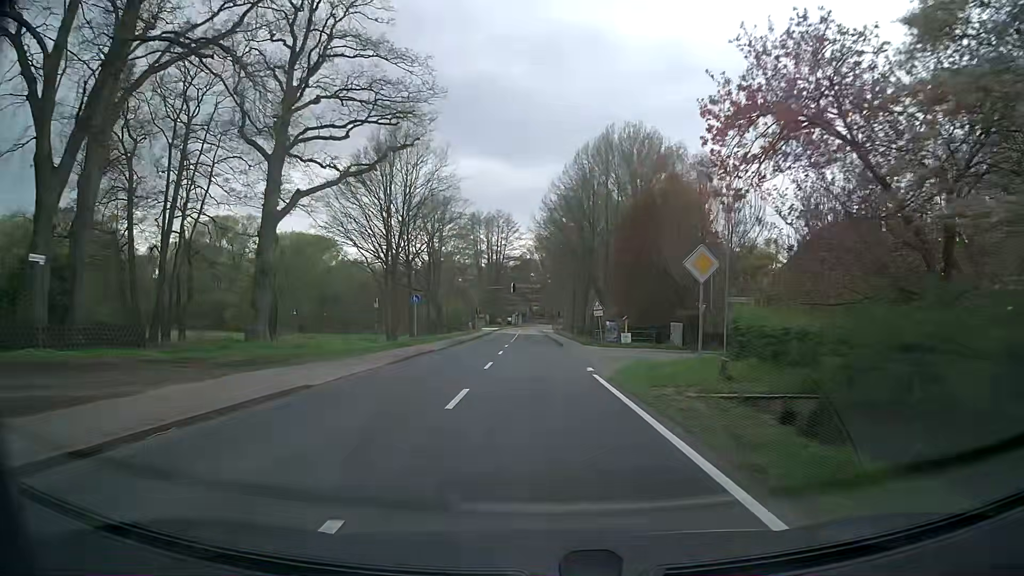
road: secondary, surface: asphalt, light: Day
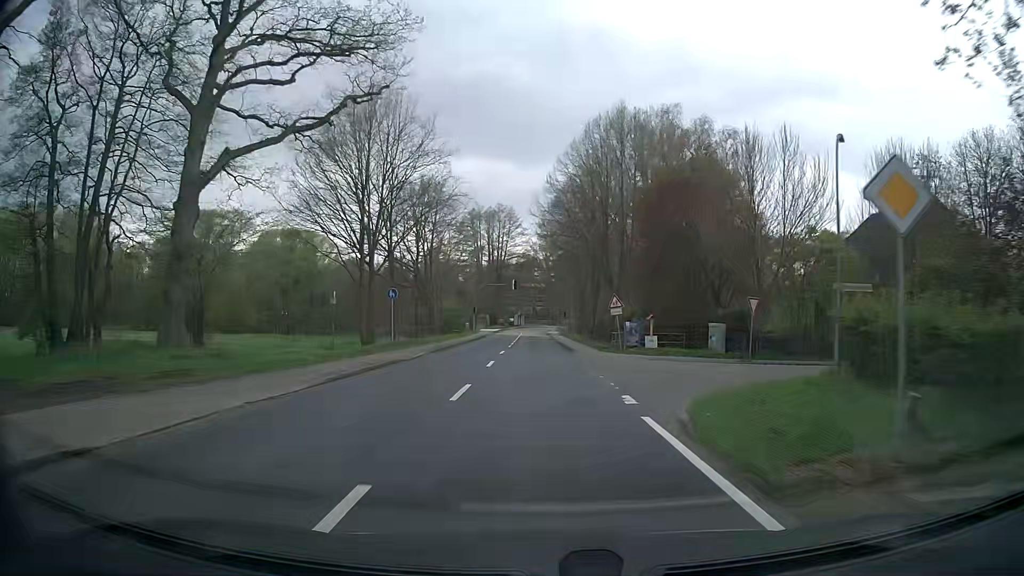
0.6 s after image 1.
(0.0, +8.2) m; -1°
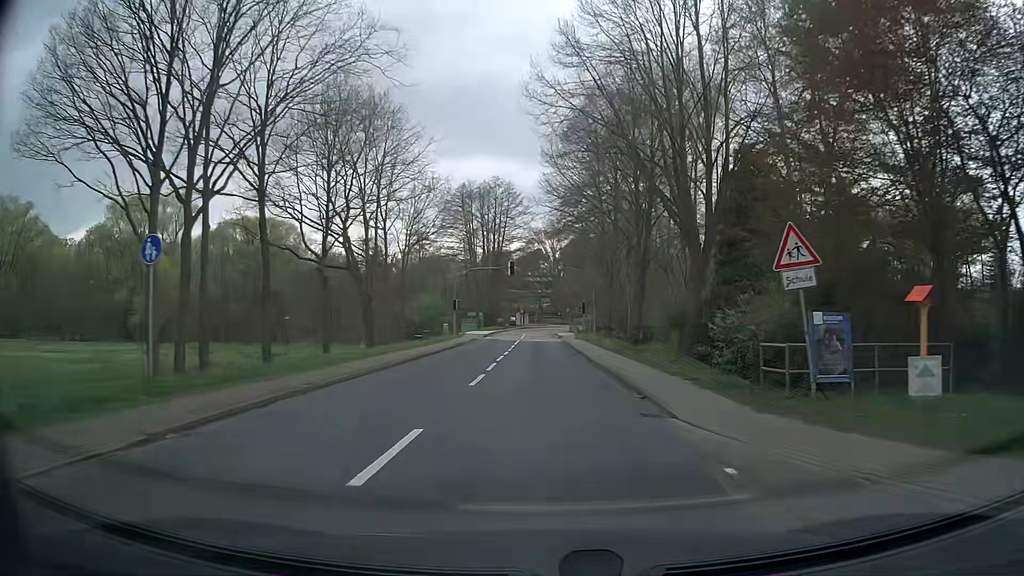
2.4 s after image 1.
(-0.1, +24.5) m; 0°
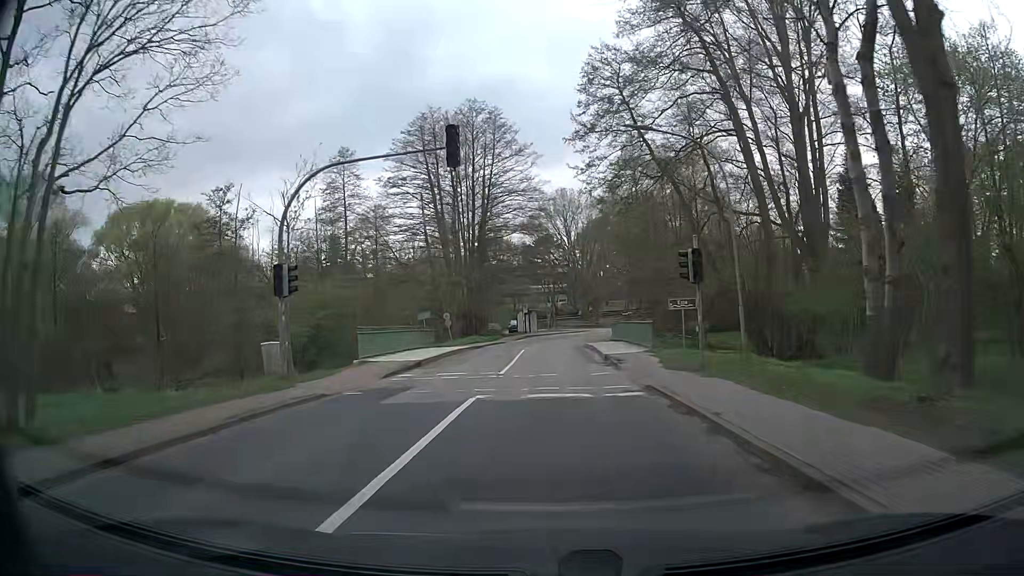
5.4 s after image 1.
(-0.1, +40.6) m; -2°
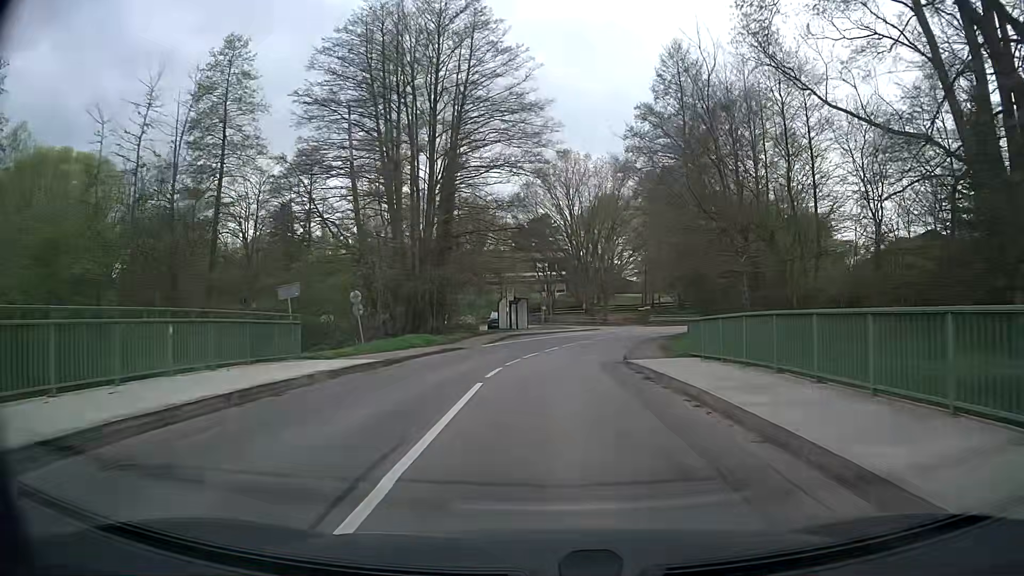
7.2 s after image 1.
(+0.1, +23.8) m; +1°
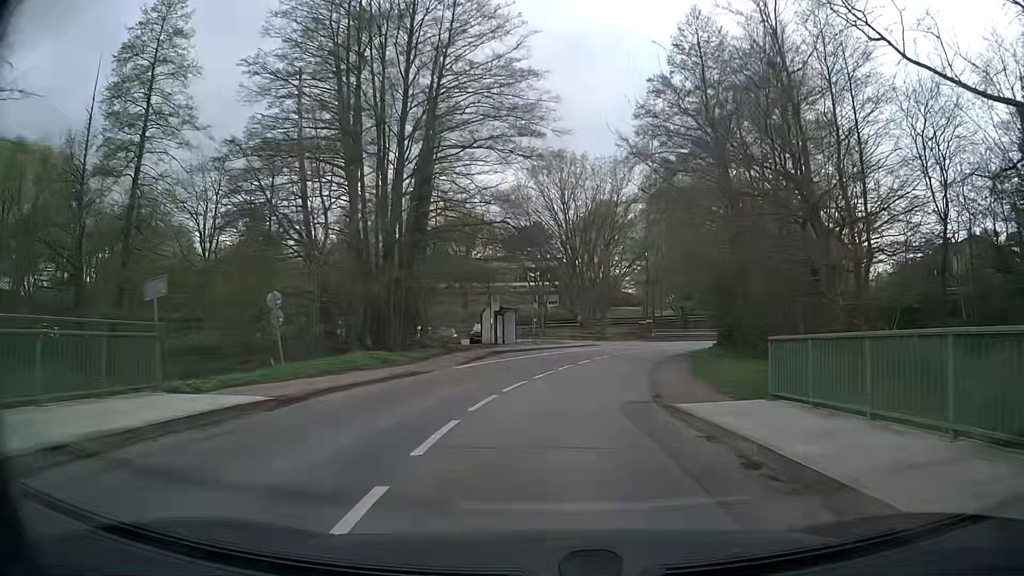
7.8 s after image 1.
(0.0, +7.8) m; 0°
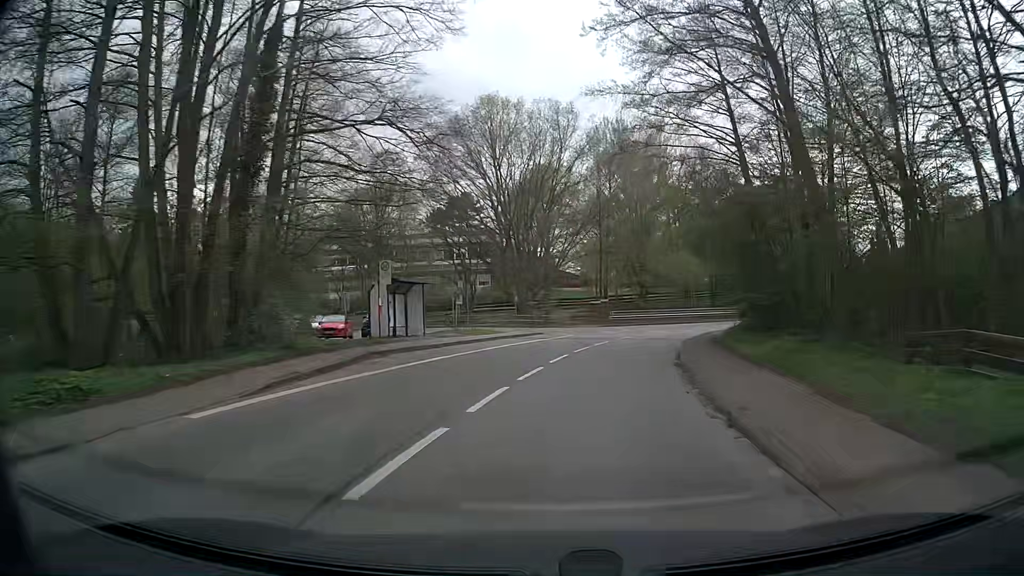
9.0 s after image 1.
(+0.5, +15.6) m; +5°
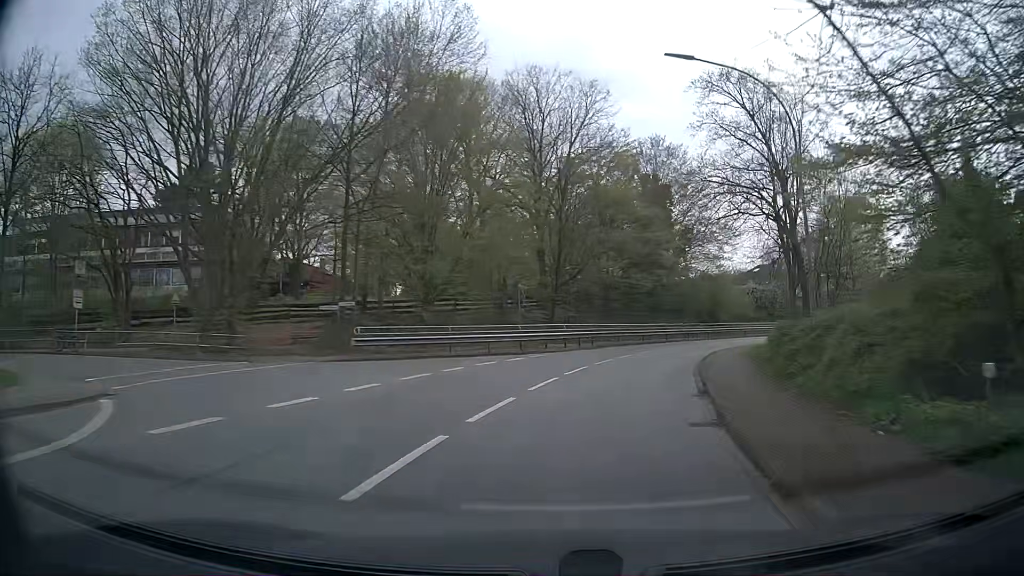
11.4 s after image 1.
(+4.0, +30.6) m; +17°
(0, +10) (+2, +20) (+5, +29) (+9, +39) (+14, +47) (+20, +55) (+27, +63) (+34, +69) (+42, +75) (+51, +80) m
